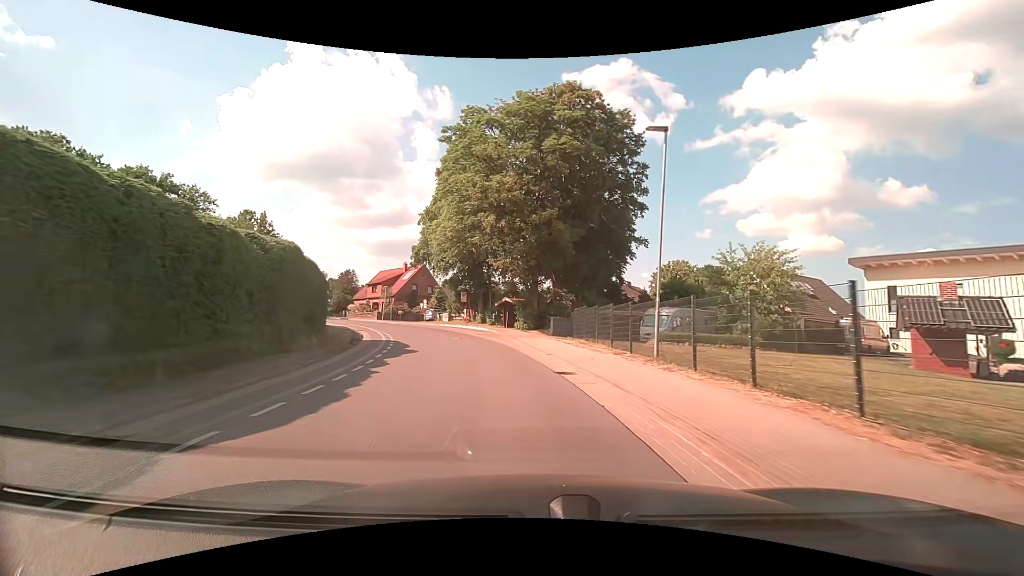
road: tertiary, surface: asphalt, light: Day
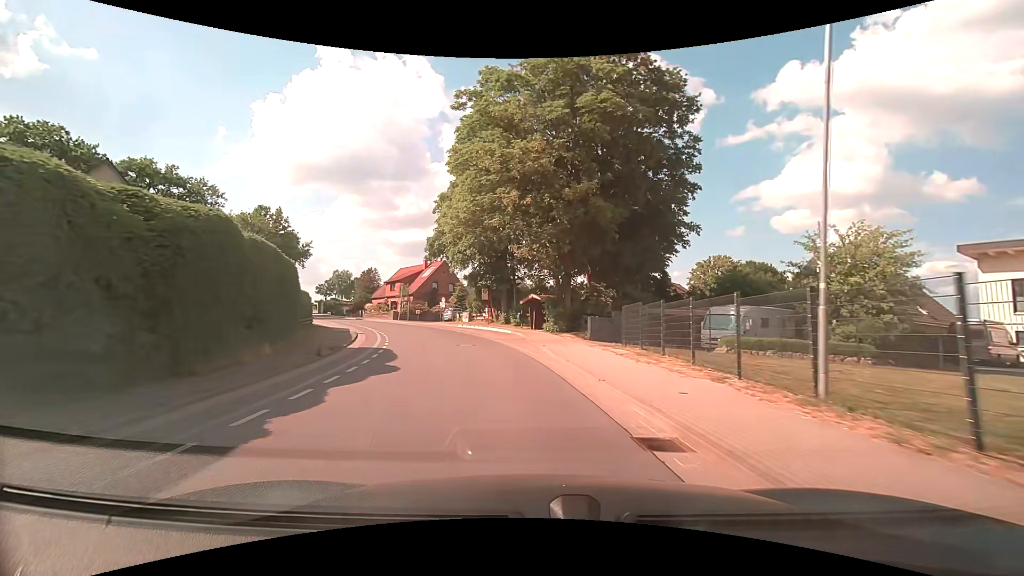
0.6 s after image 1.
(-0.2, +6.4) m; -3°
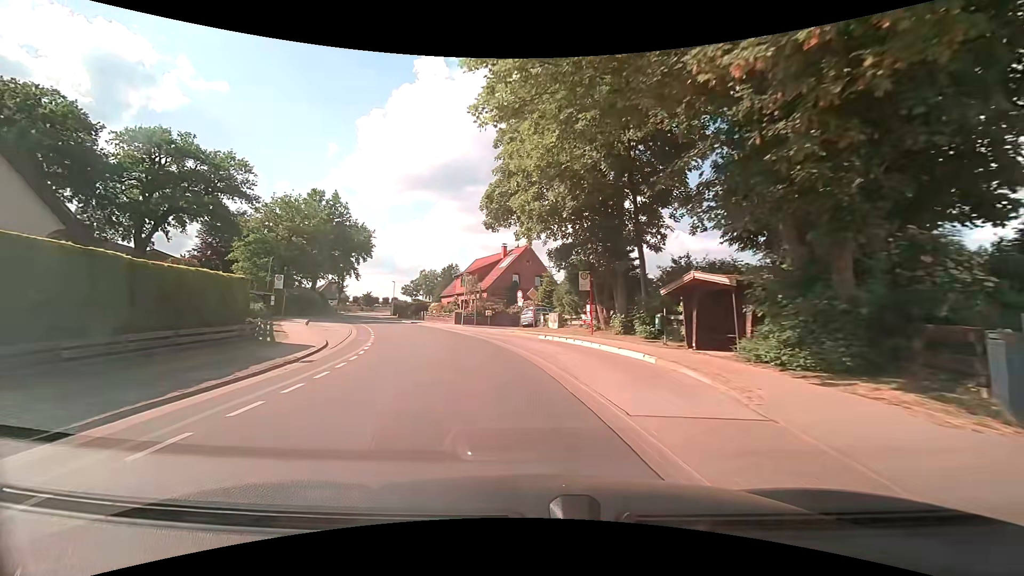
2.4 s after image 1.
(-1.7, +19.5) m; -11°
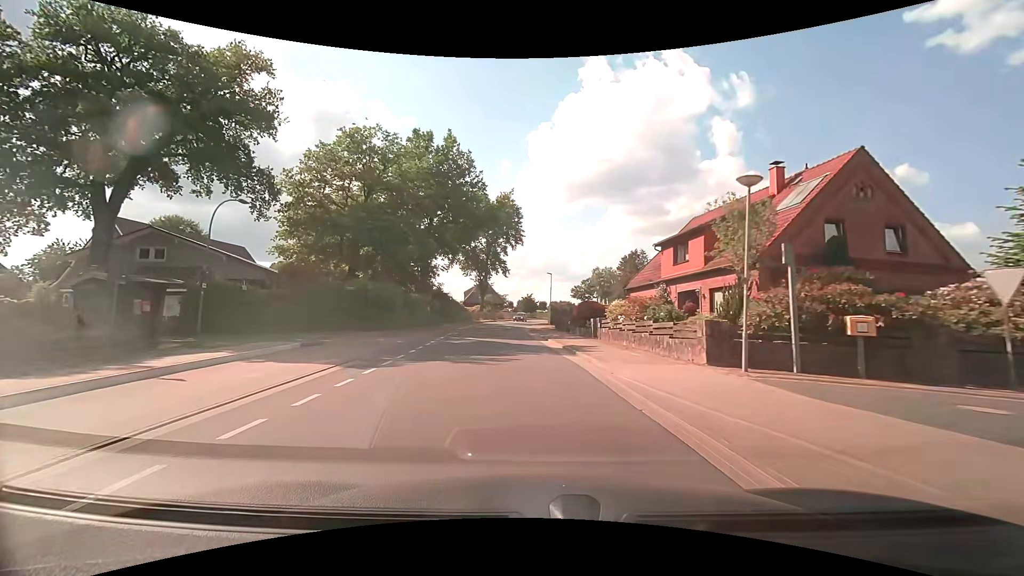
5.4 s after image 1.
(-6.4, +32.1) m; -20°
(0, +10) (-1, +20) (-2, +30) (-2, +40) (-3, +50) (-3, +60) (-3, +70) (-2, +80) (0, +90) (+2, +100) m
